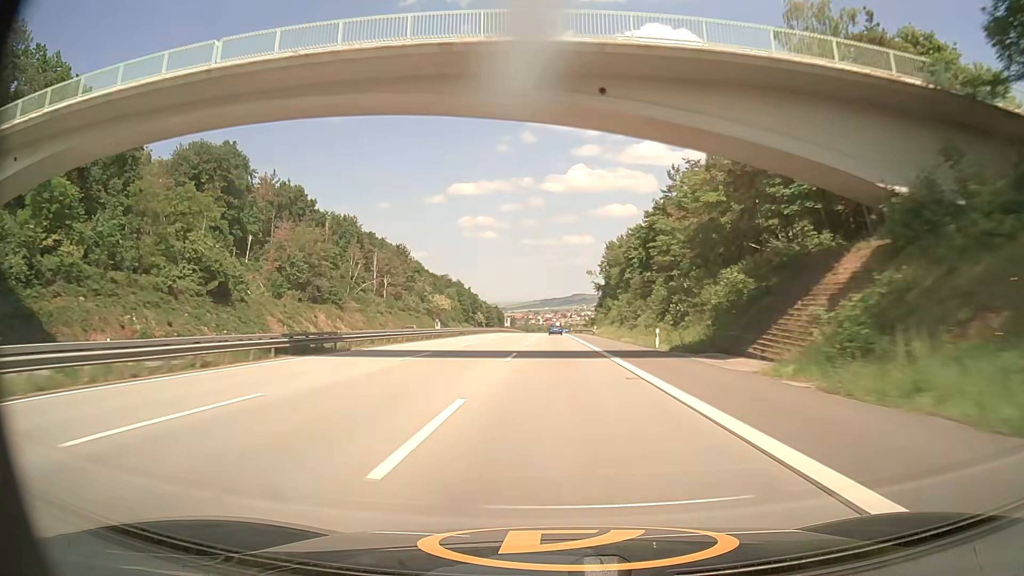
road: motorway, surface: asphalt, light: Day
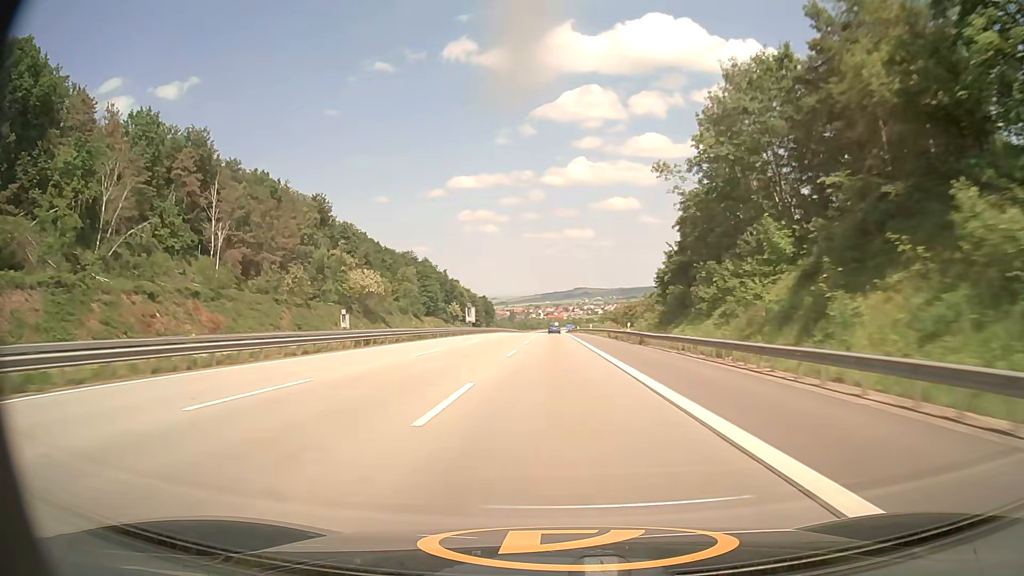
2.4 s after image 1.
(0.0, +86.3) m; 0°
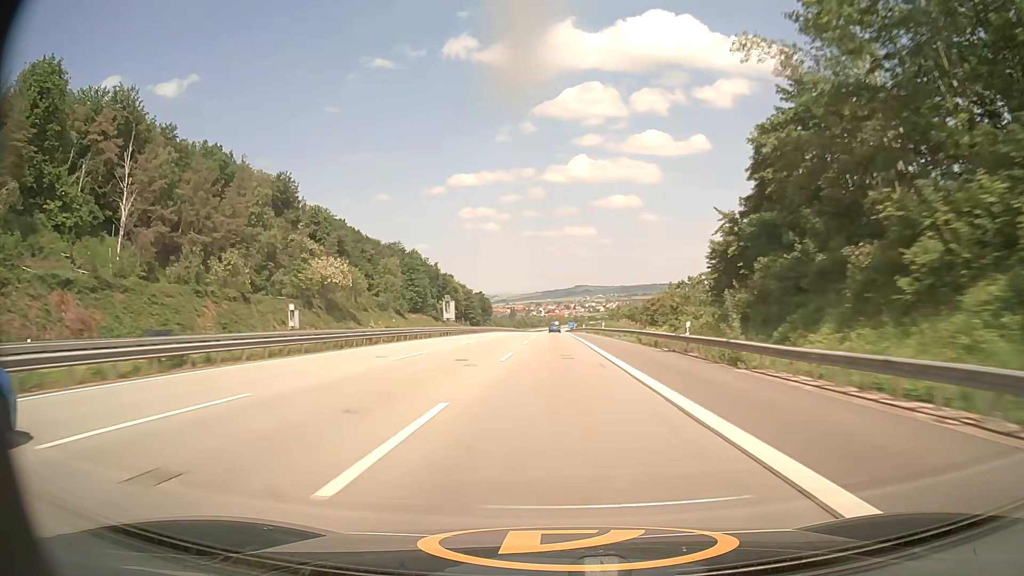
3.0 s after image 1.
(0.0, +21.5) m; 0°
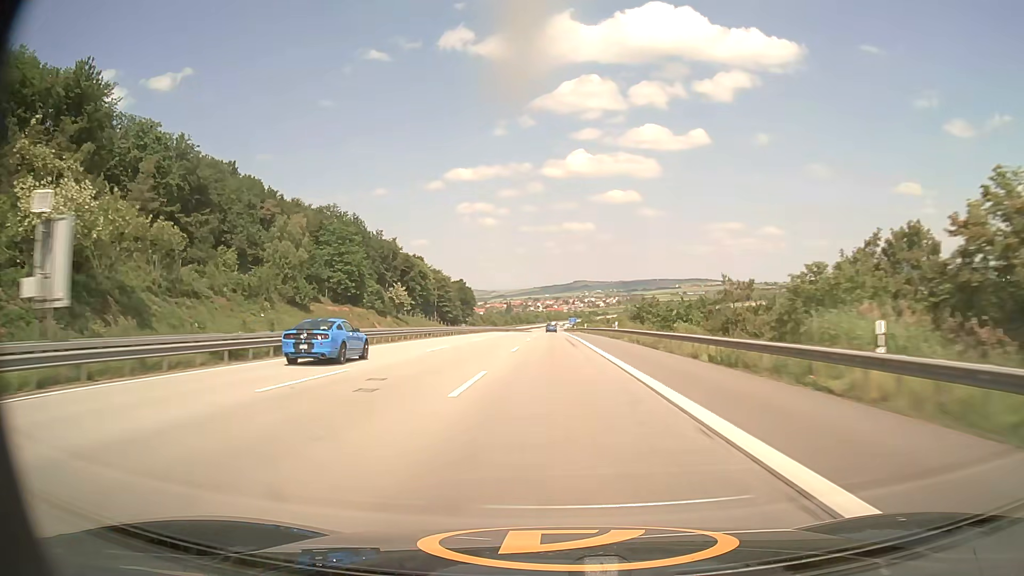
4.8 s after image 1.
(0.0, +65.1) m; 0°
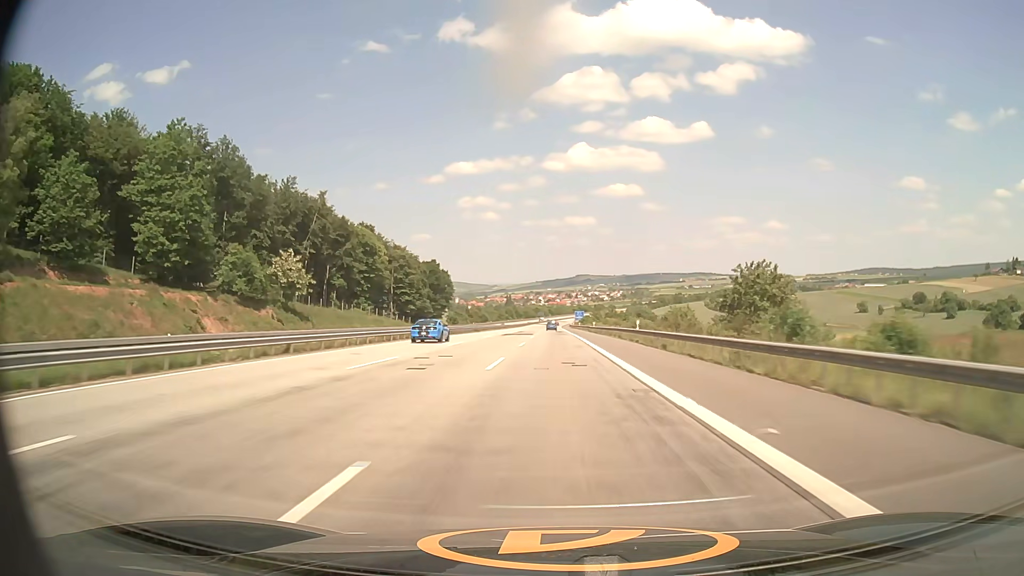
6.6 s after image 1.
(-0.1, +65.7) m; 0°
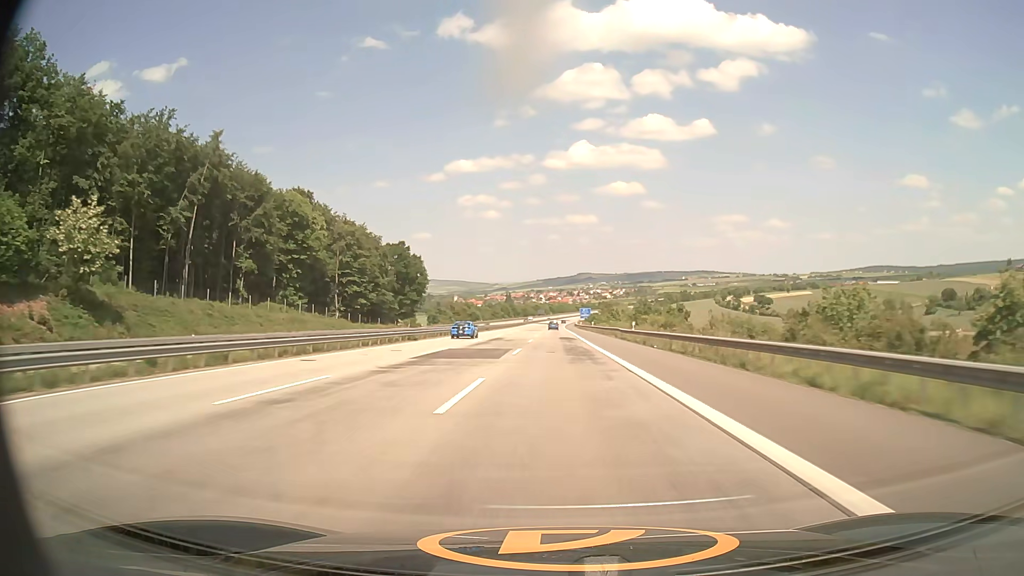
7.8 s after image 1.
(-0.1, +43.9) m; 0°
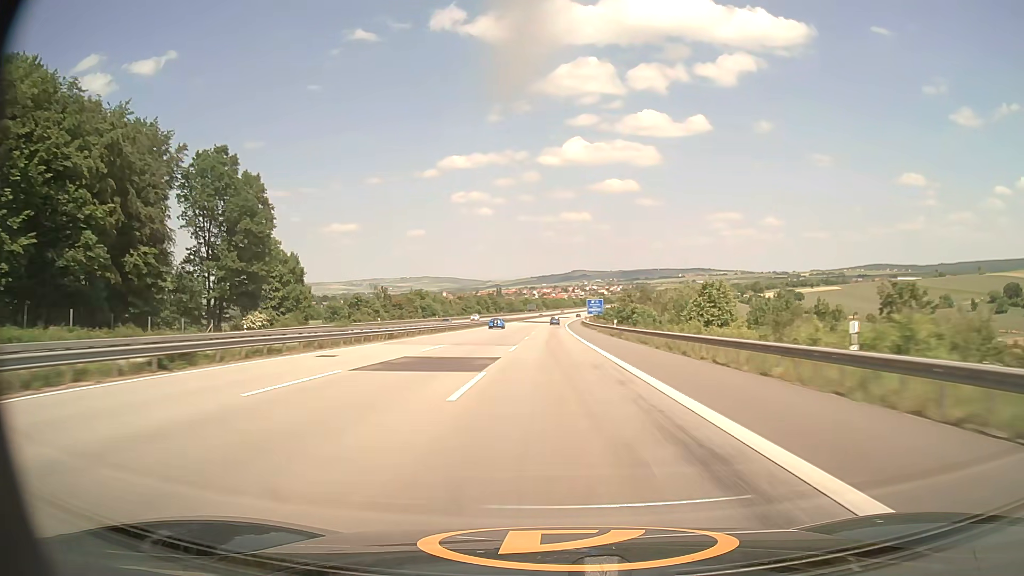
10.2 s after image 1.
(+0.1, +88.3) m; 0°
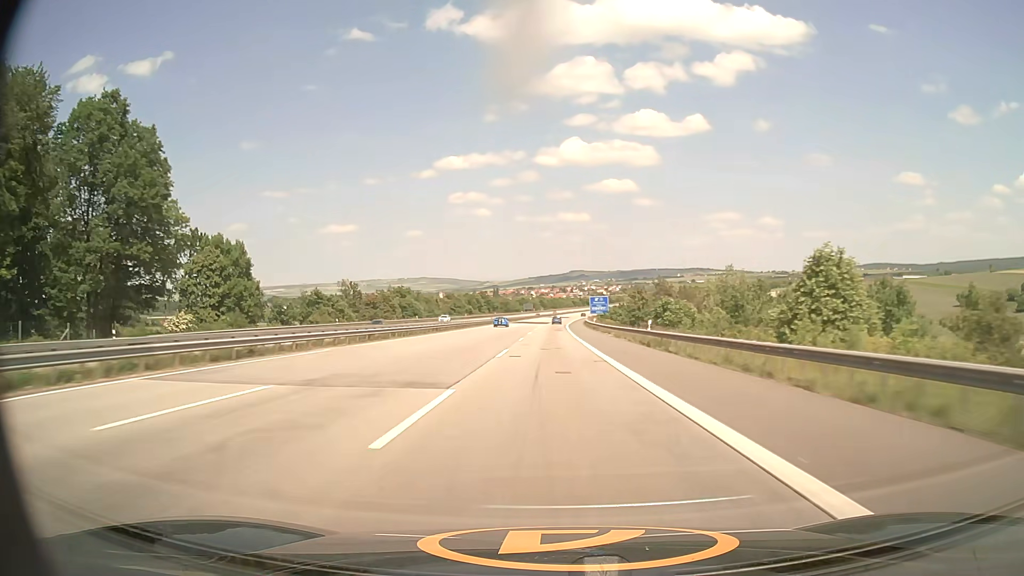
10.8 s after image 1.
(+0.1, +22.2) m; 0°
(0, +10) (0, +20) (0, +30) (0, +40) (0, +50) (0, +60) (0, +70) (0, +80) (0, +90) (0, +100) m
